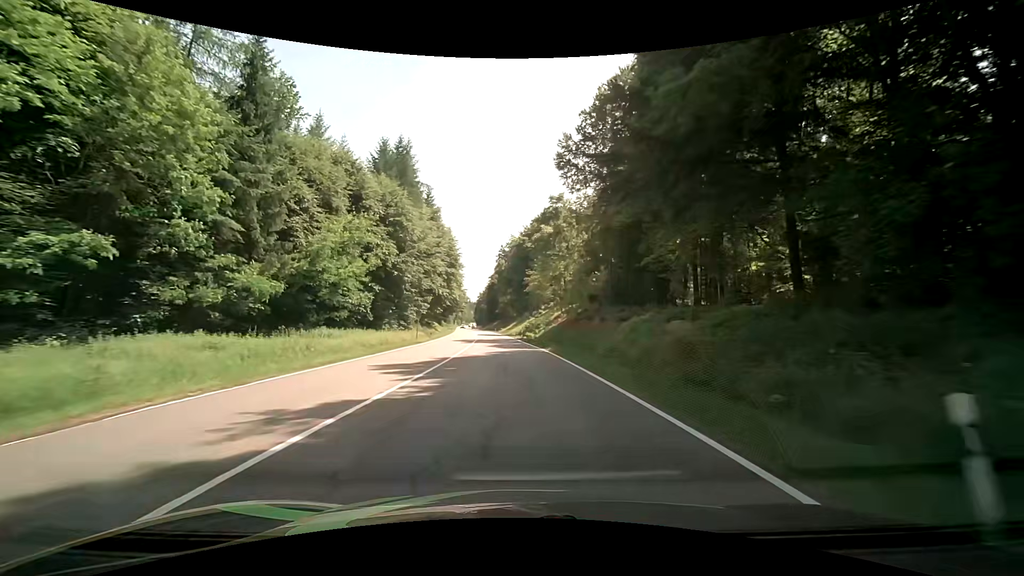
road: secondary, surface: asphalt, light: Day
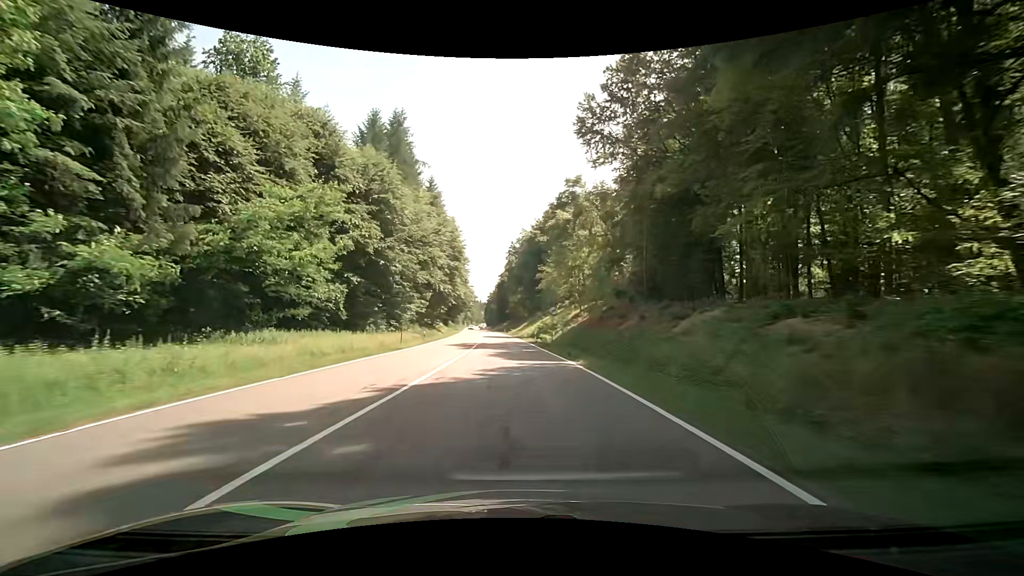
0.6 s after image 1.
(-0.1, +10.7) m; -1°
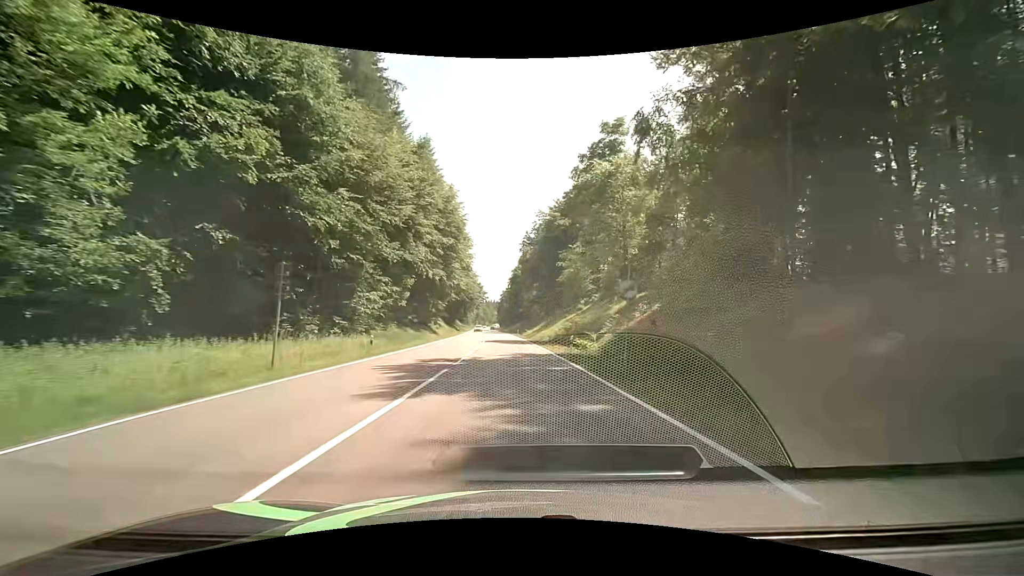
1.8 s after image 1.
(-0.2, +21.4) m; -2°
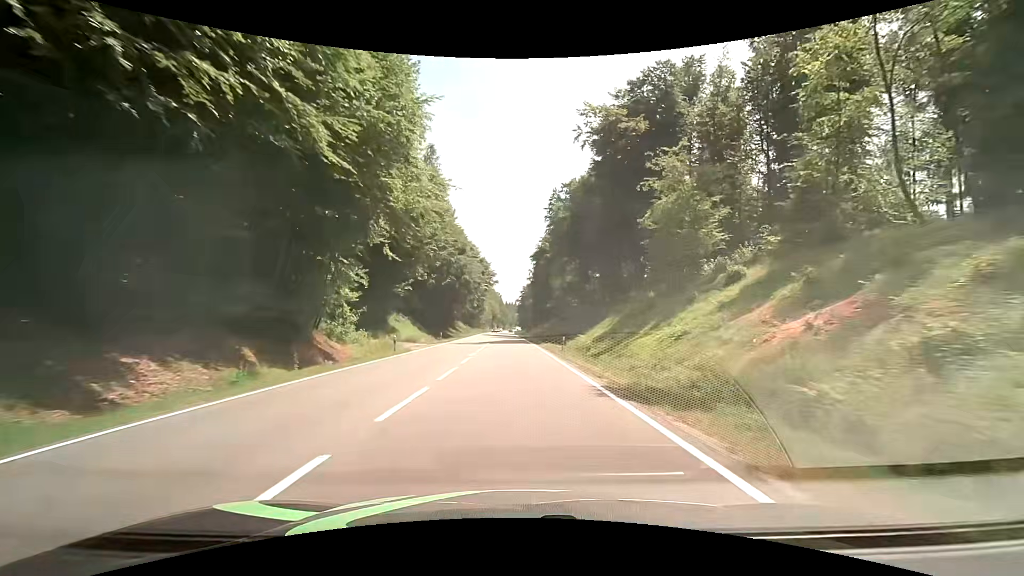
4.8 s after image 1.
(-0.8, +53.5) m; -2°
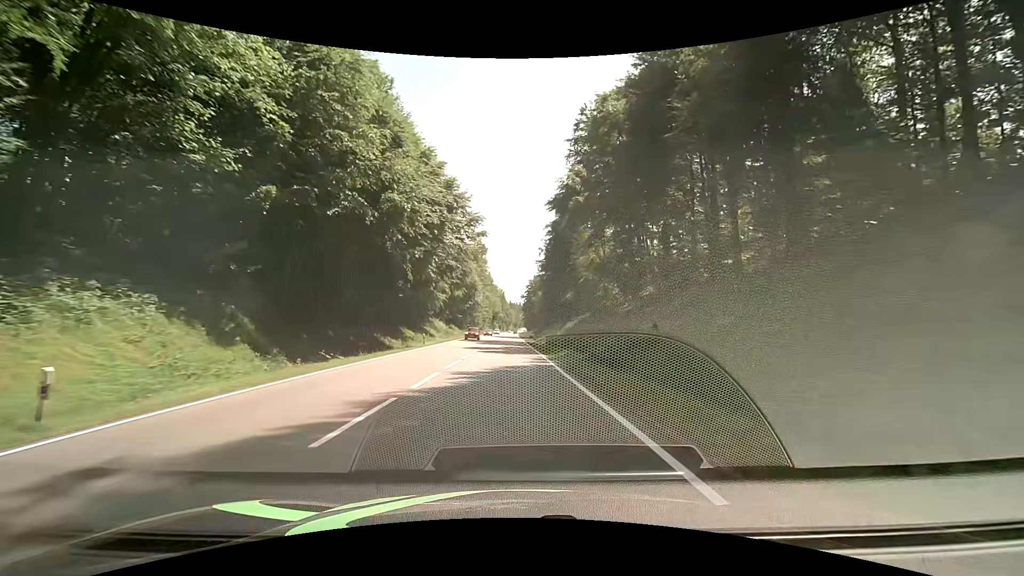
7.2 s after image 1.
(-0.4, +43.8) m; 0°
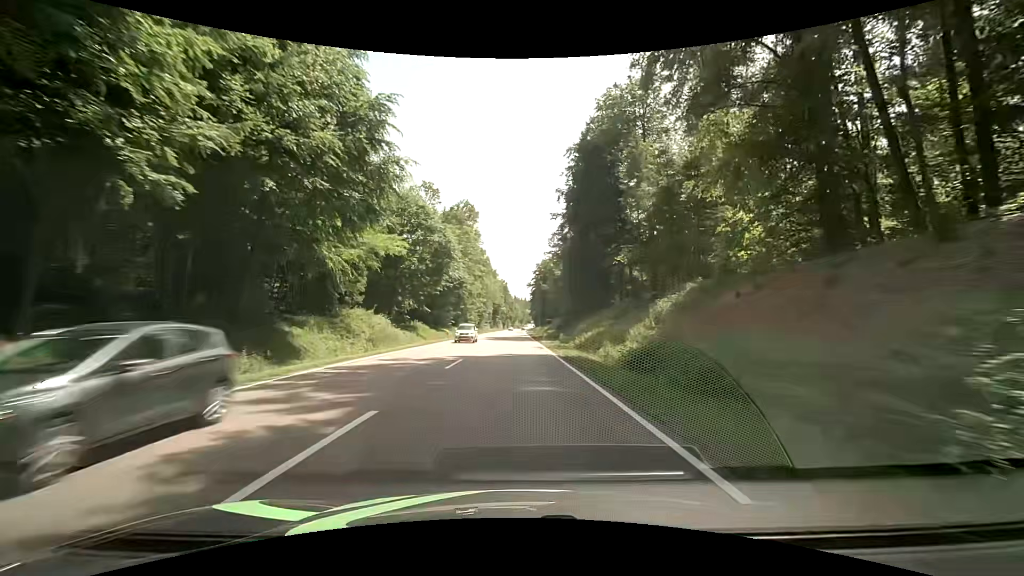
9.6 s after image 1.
(-0.8, +44.9) m; -2°
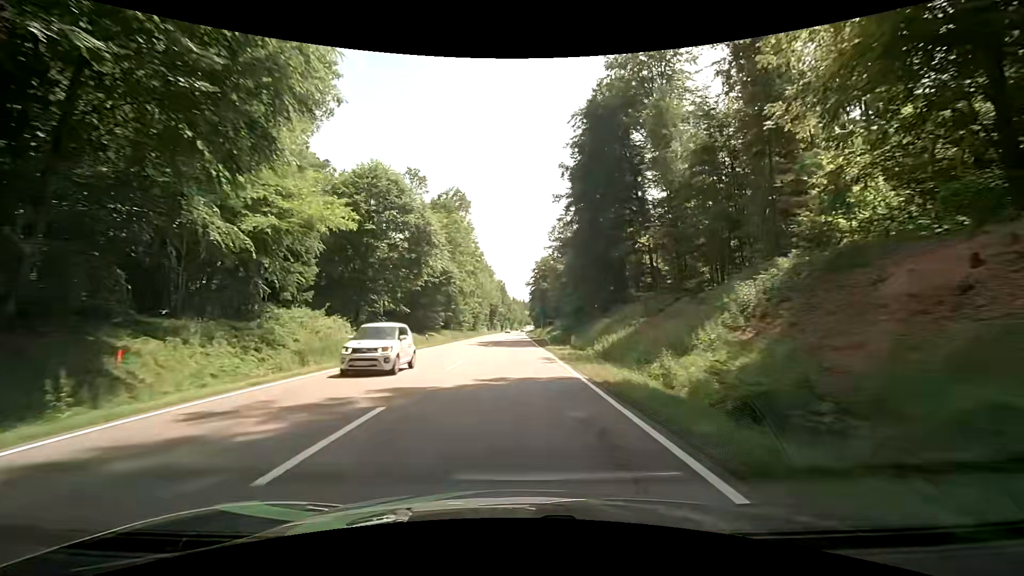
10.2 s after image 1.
(+0.1, +11.3) m; +1°
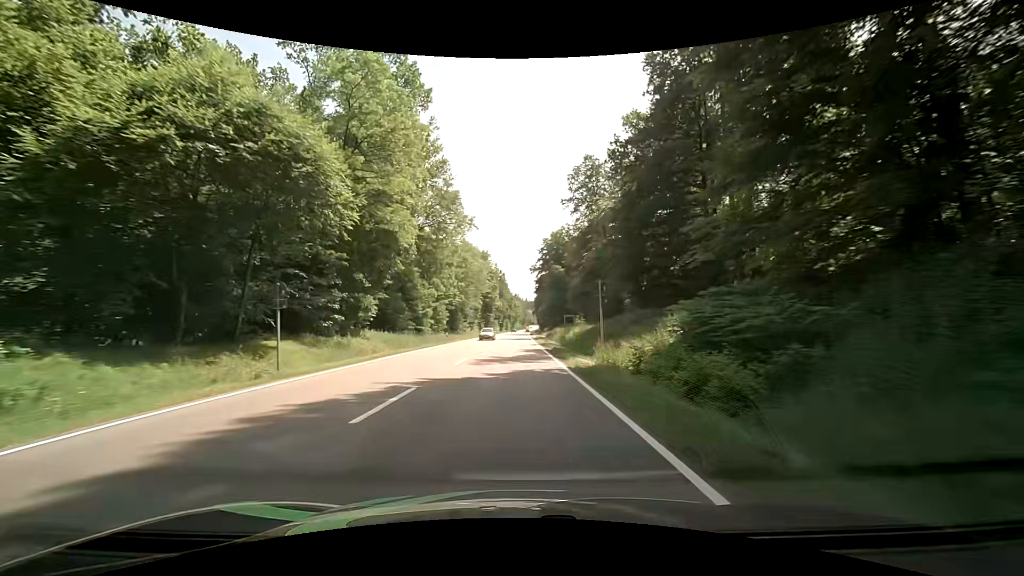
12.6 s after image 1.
(-0.2, +45.7) m; 0°
(0, +10) (0, +20) (0, +30) (0, +40) (0, +50) (0, +60) (0, +70) (0, +80) (0, +90) (0, +100) m
